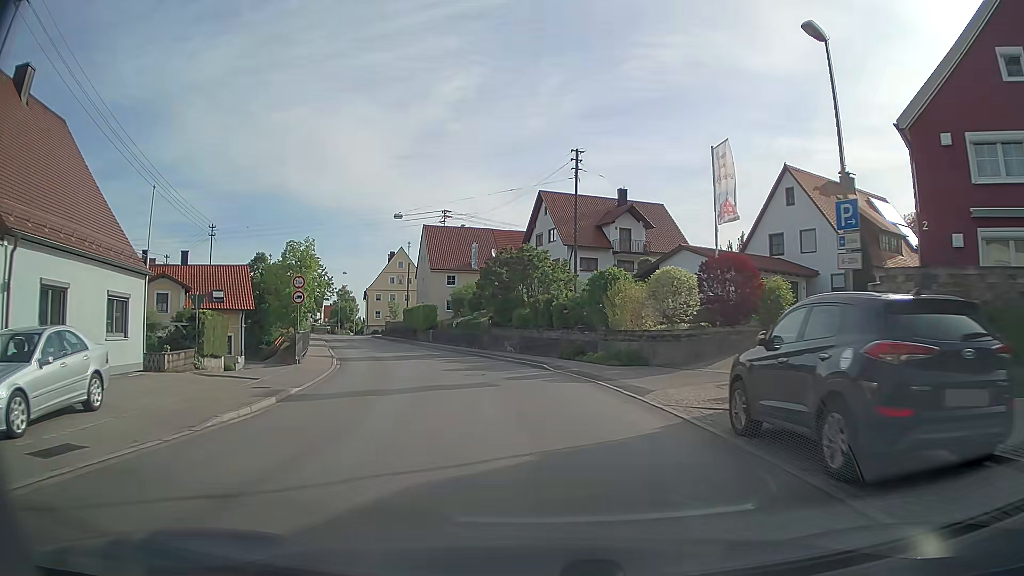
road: secondary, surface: asphalt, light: Day
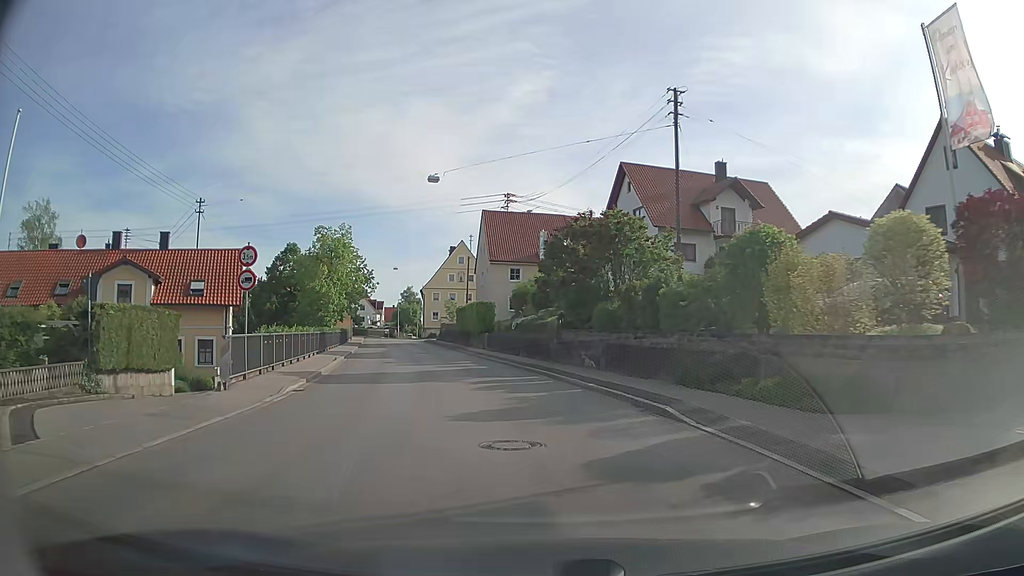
(-0.7, +12.1) m; -7°
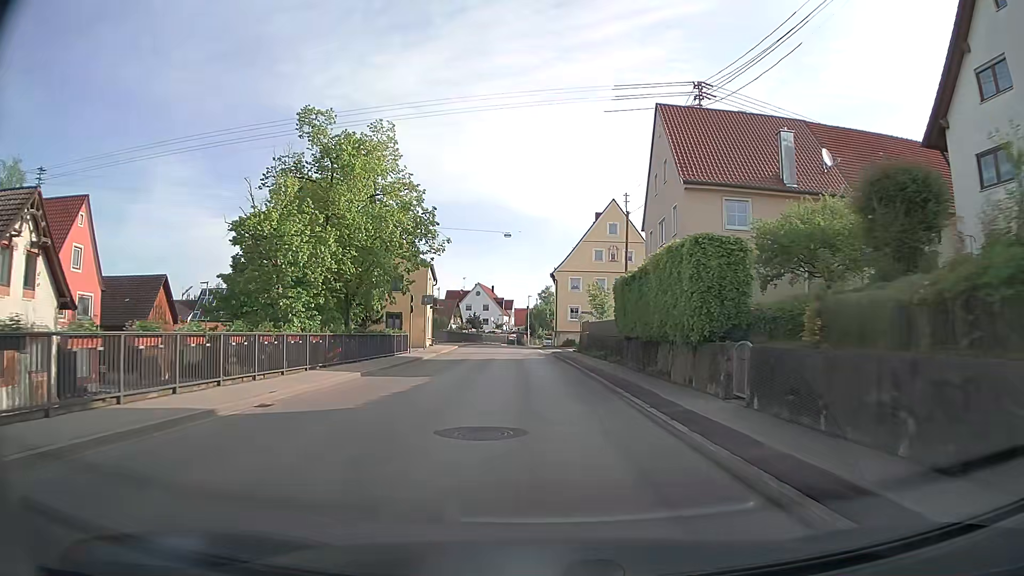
(-4.3, +32.6) m; -12°
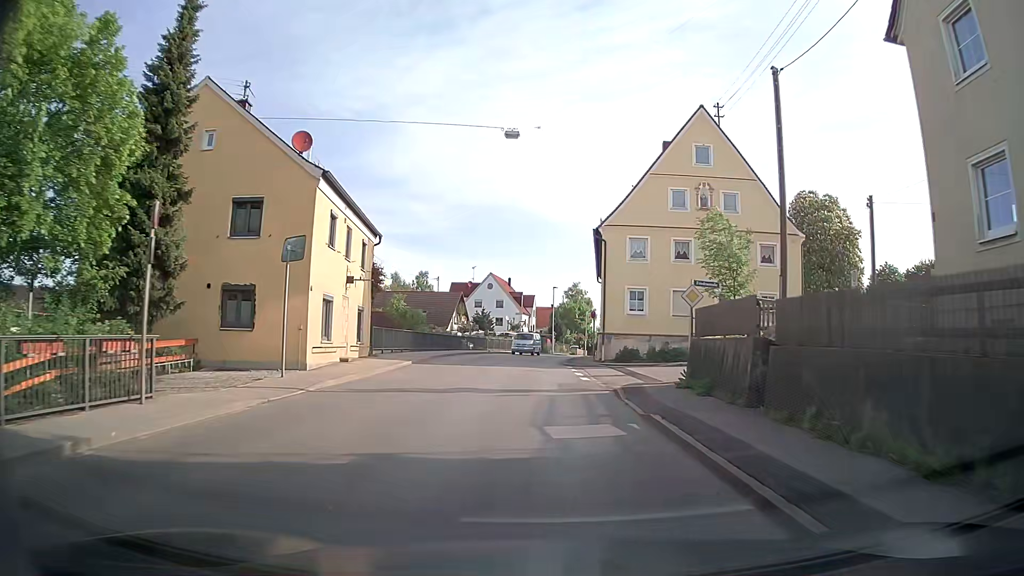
(-0.8, +27.6) m; -2°
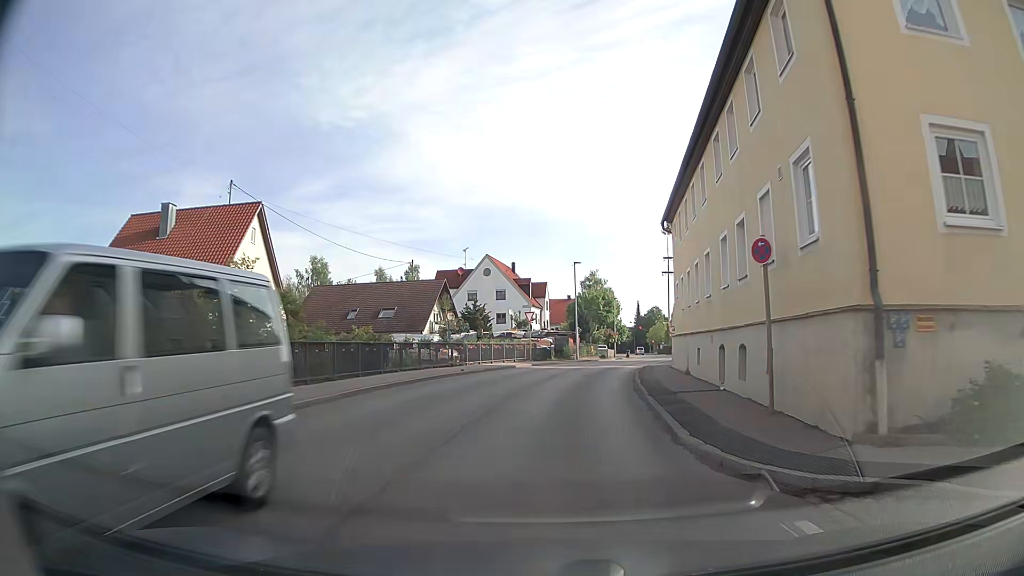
(-0.4, +26.9) m; -1°
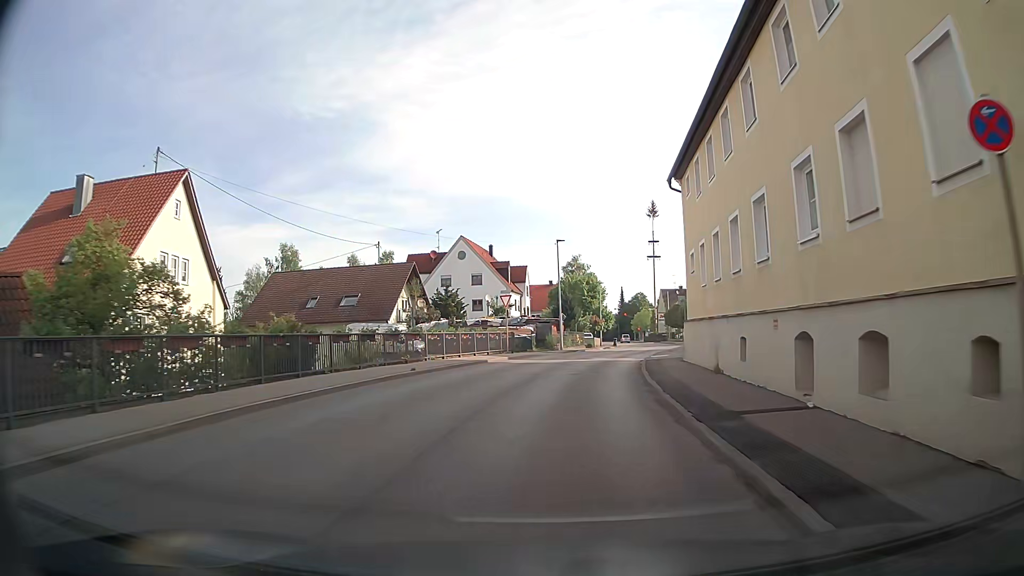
(+0.1, +6.5) m; +1°
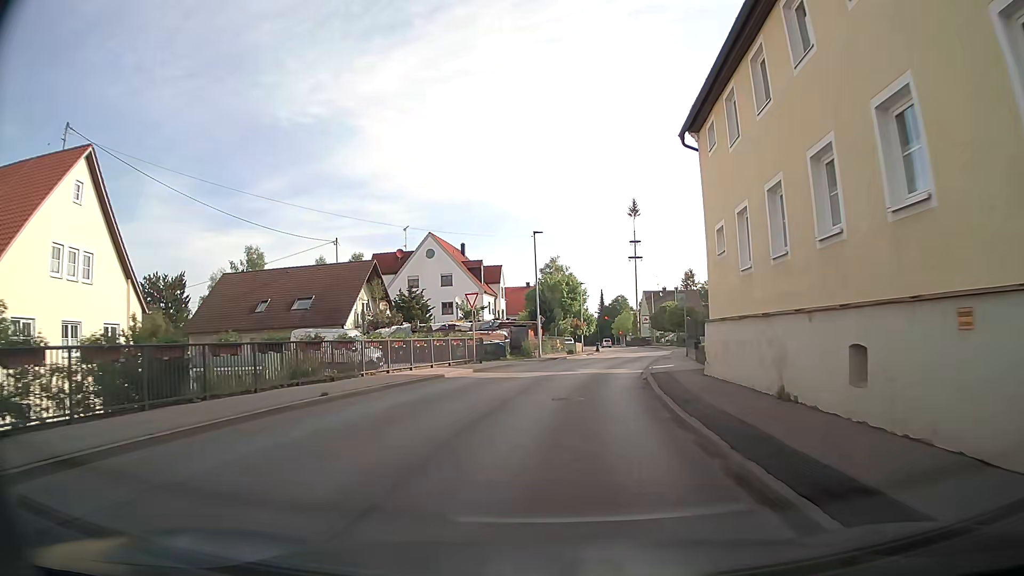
(+0.1, +6.5) m; +2°
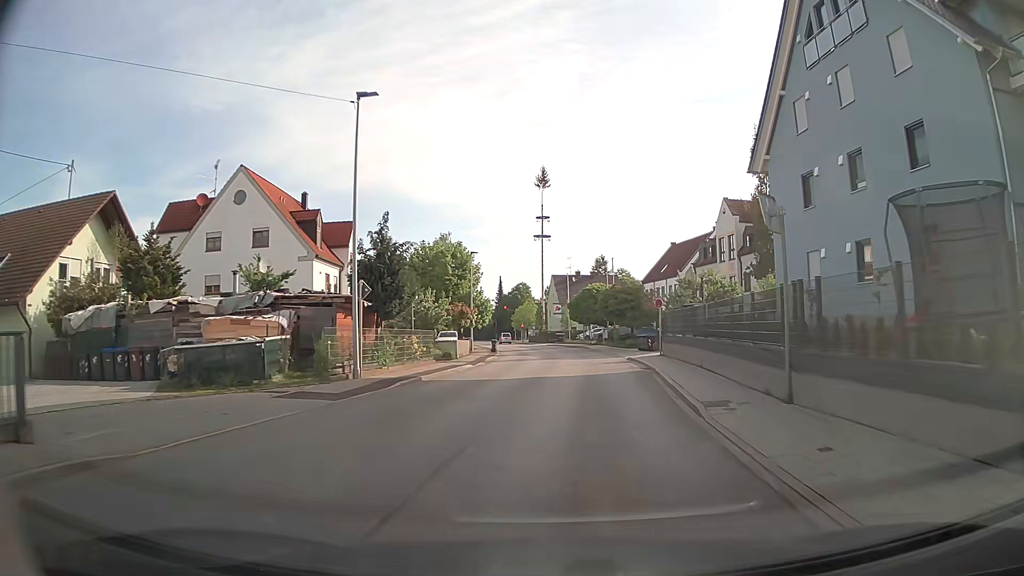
(+1.6, +25.6) m; +8°
